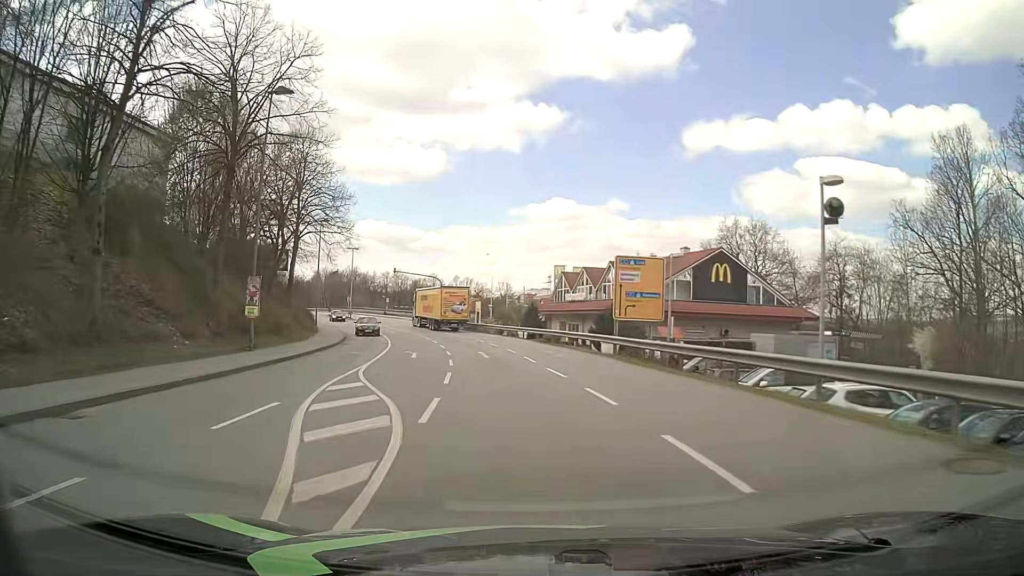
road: tertiary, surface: asphalt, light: Day
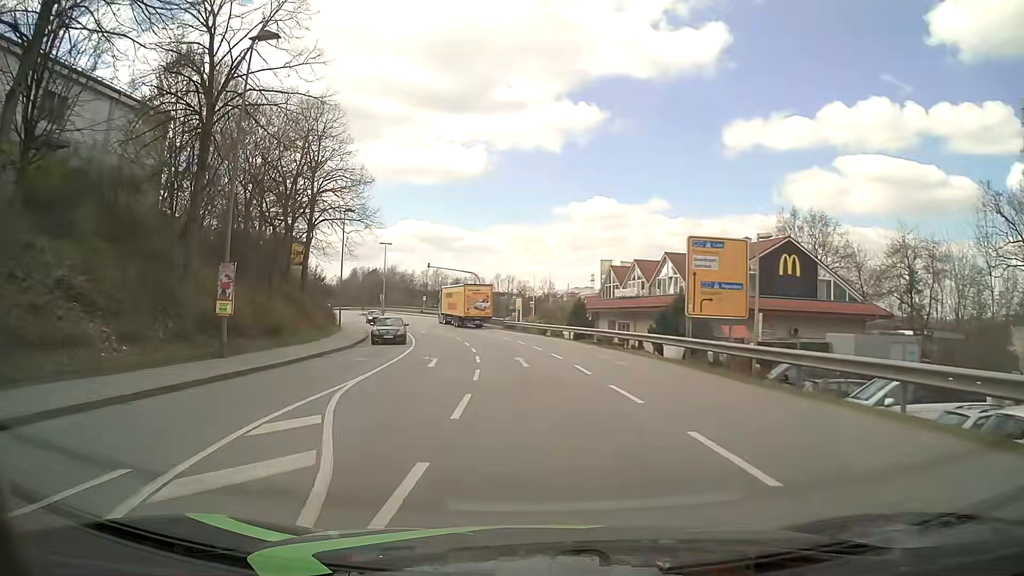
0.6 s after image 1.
(-0.2, +5.9) m; -4°
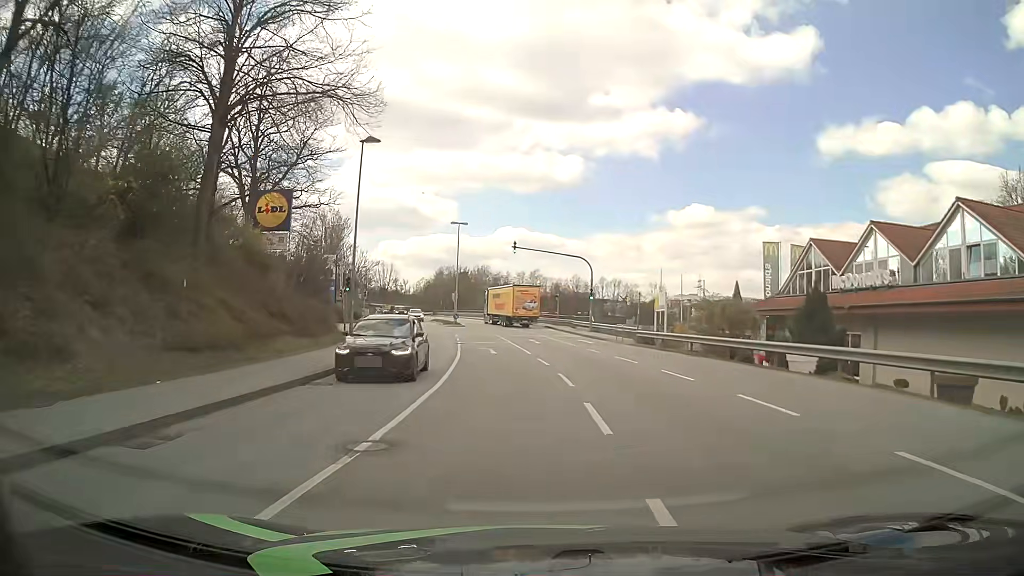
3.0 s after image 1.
(-2.6, +25.3) m; -8°
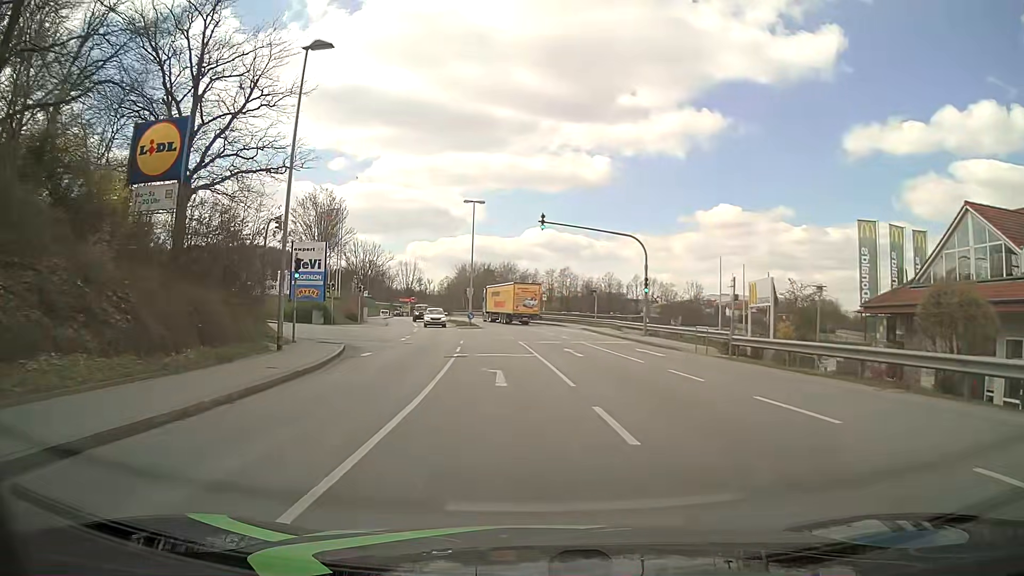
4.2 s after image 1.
(-0.2, +12.8) m; -2°
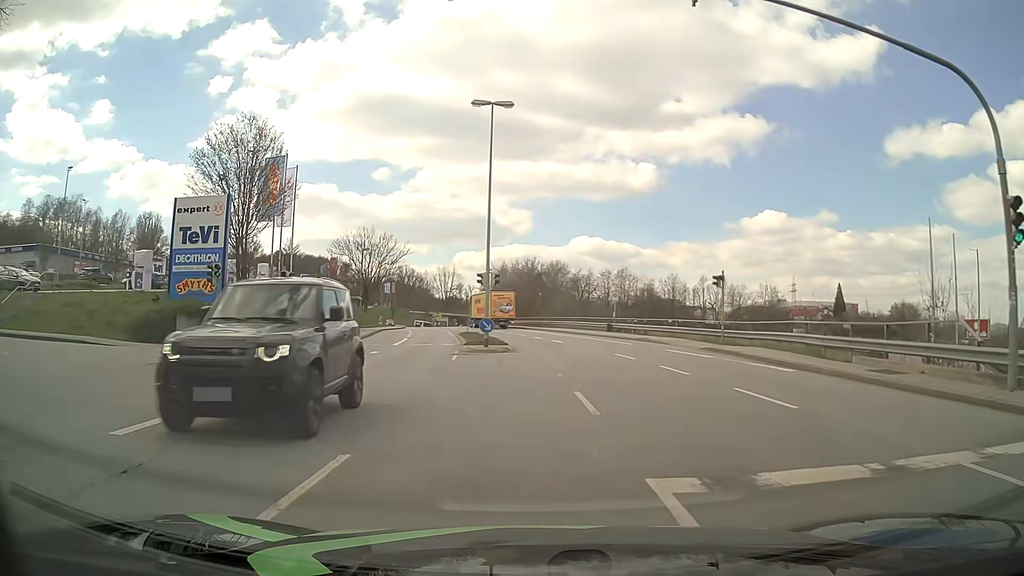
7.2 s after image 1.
(-1.2, +27.1) m; -4°
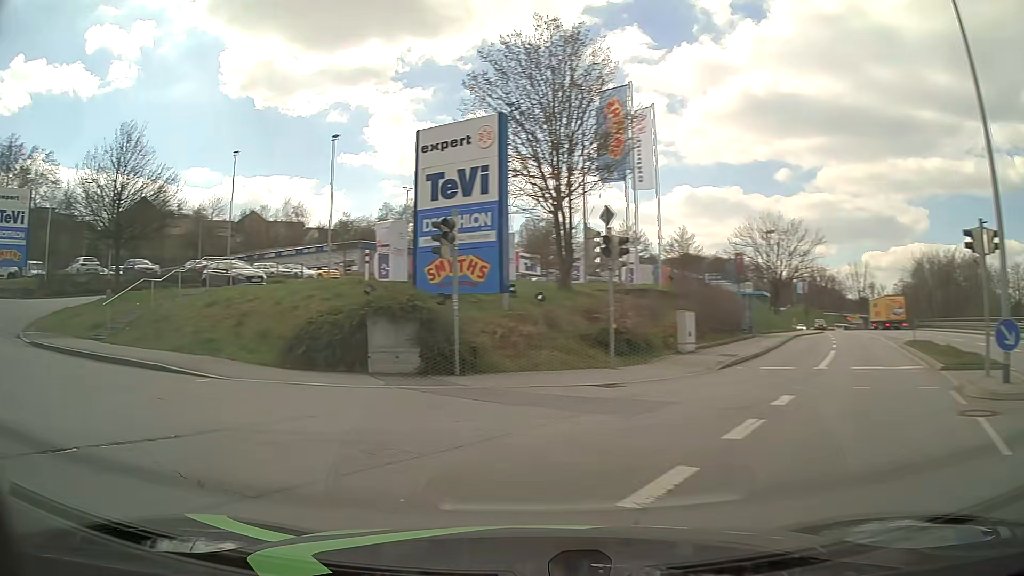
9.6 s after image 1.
(-2.1, +14.6) m; -34°
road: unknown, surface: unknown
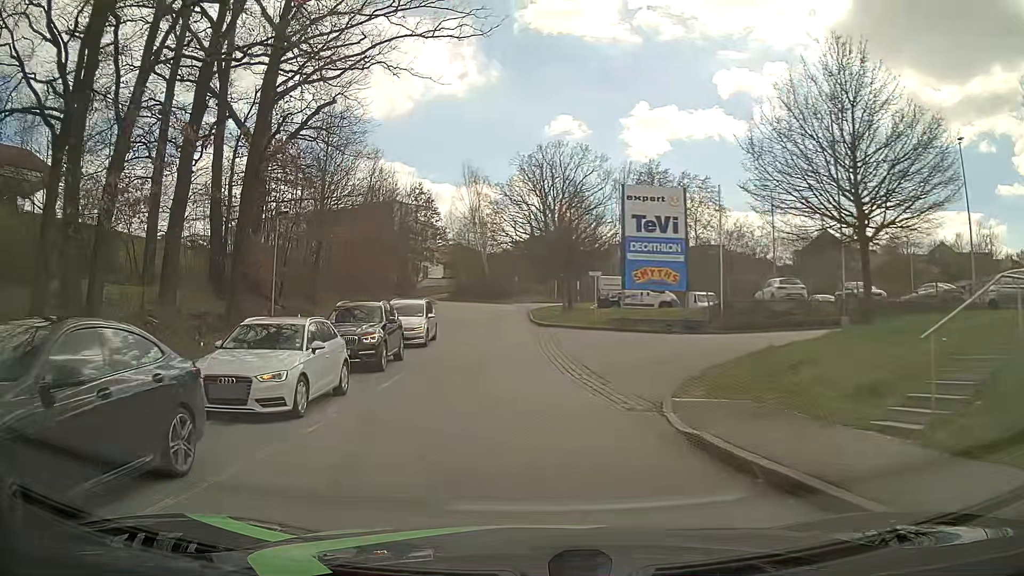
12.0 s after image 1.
(-7.8, +10.6) m; -60°
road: residential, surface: asphalt
